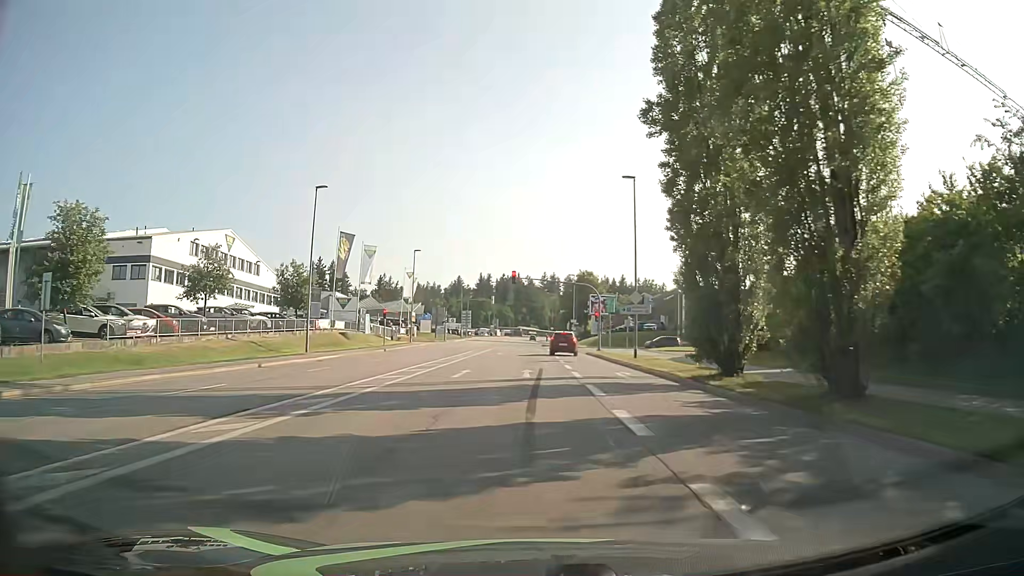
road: tertiary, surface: asphalt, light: Day
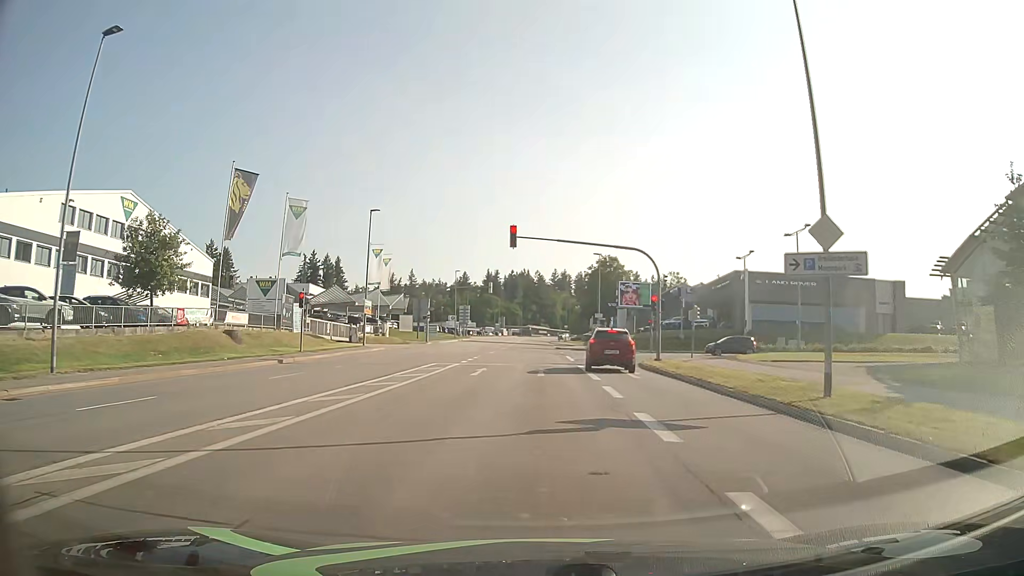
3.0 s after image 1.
(-0.4, +24.0) m; -1°
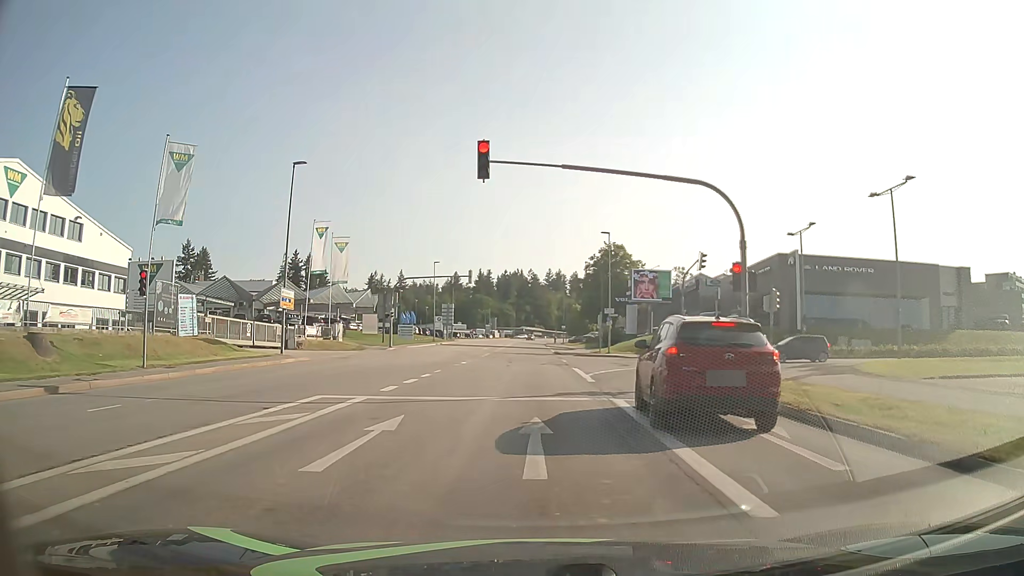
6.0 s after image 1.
(+0.1, +15.5) m; 0°
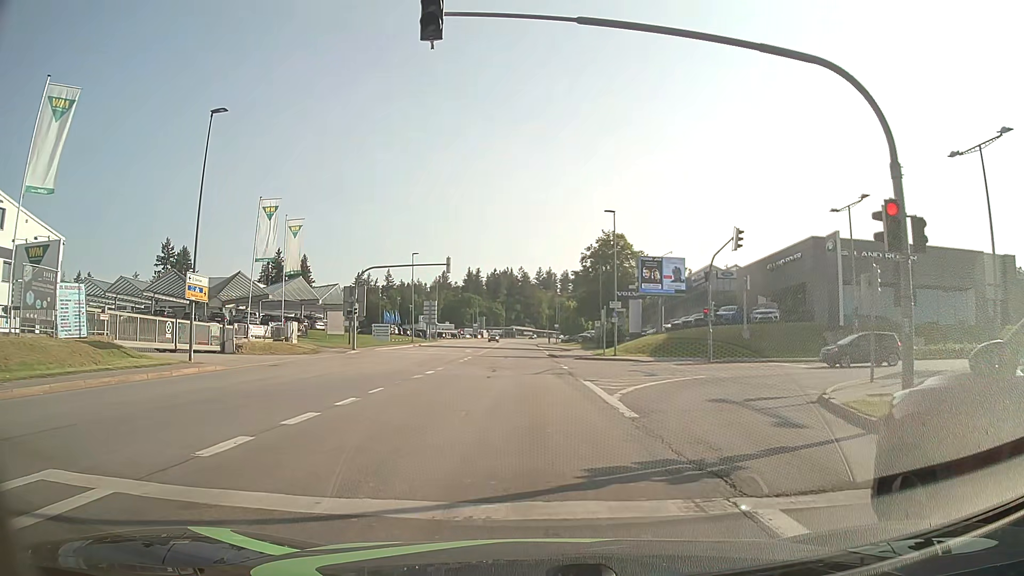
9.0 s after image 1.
(-0.1, +9.2) m; +1°
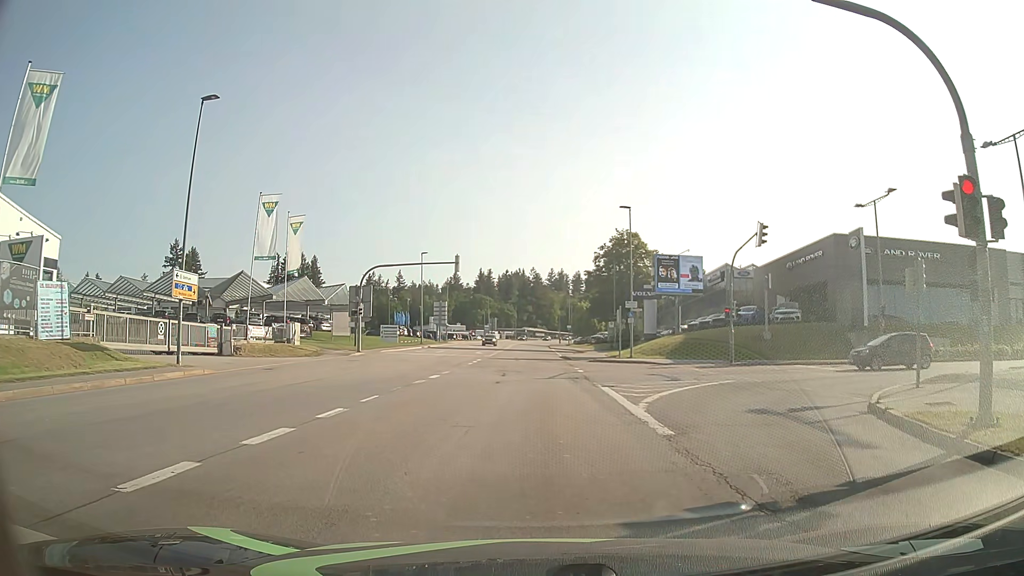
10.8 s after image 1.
(0.0, +1.8) m; +1°
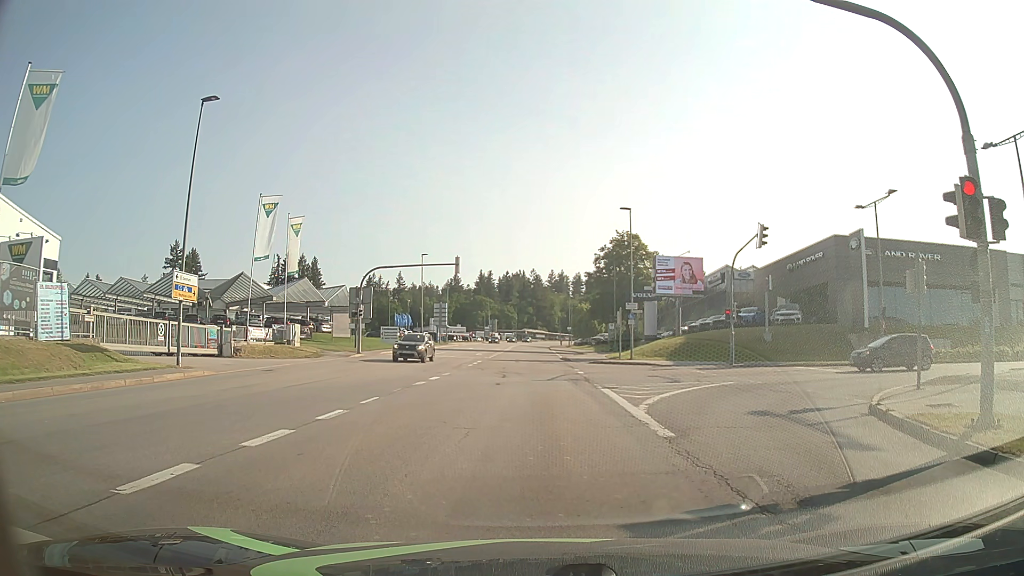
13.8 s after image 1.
(0.0, +0.1) m; 0°
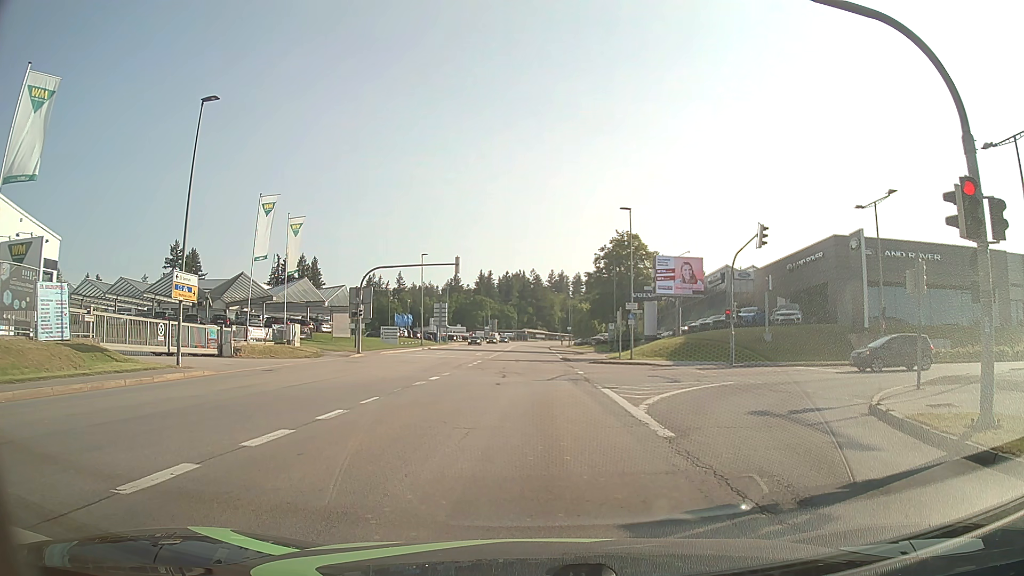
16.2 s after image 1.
(0.0, 0.0) m; 0°
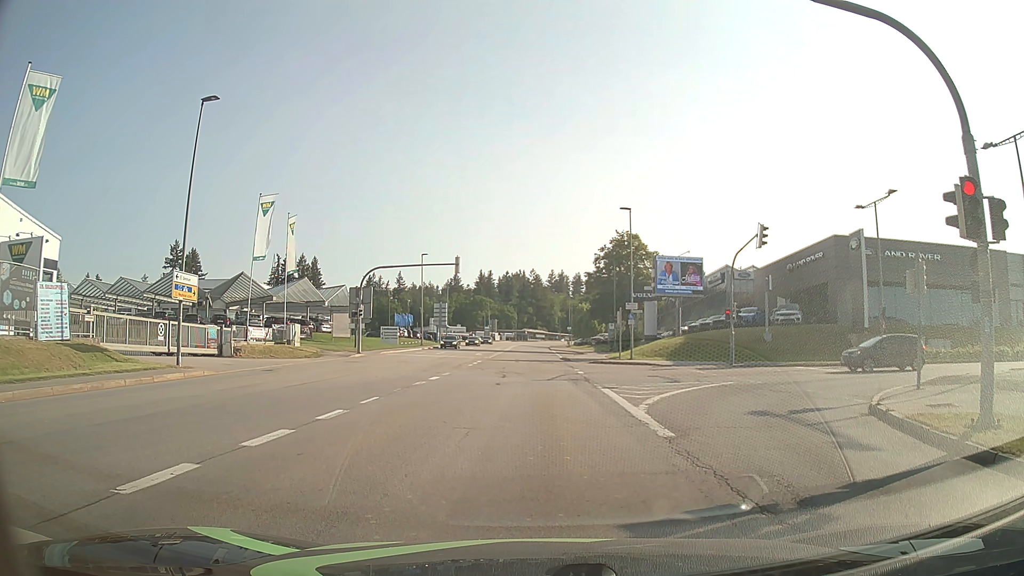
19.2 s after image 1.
(0.0, 0.0) m; 0°
(0, +10) (-1, +20) (-1, +30) (-1, +40) (-2, +50) (-2, +60) (-2, +70) (-3, +80) (-3, +90) (-3, +100) m
